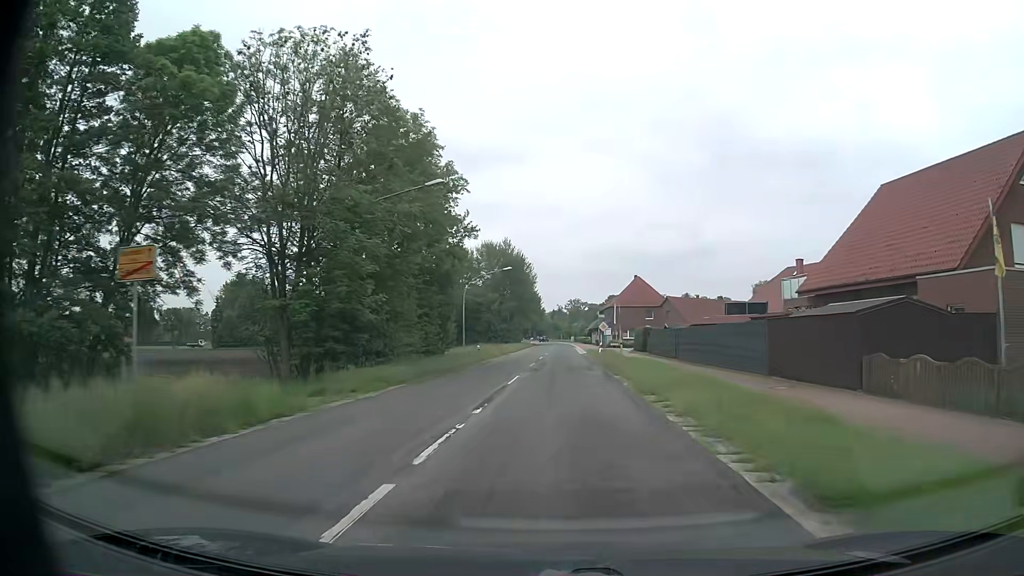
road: secondary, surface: asphalt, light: Day
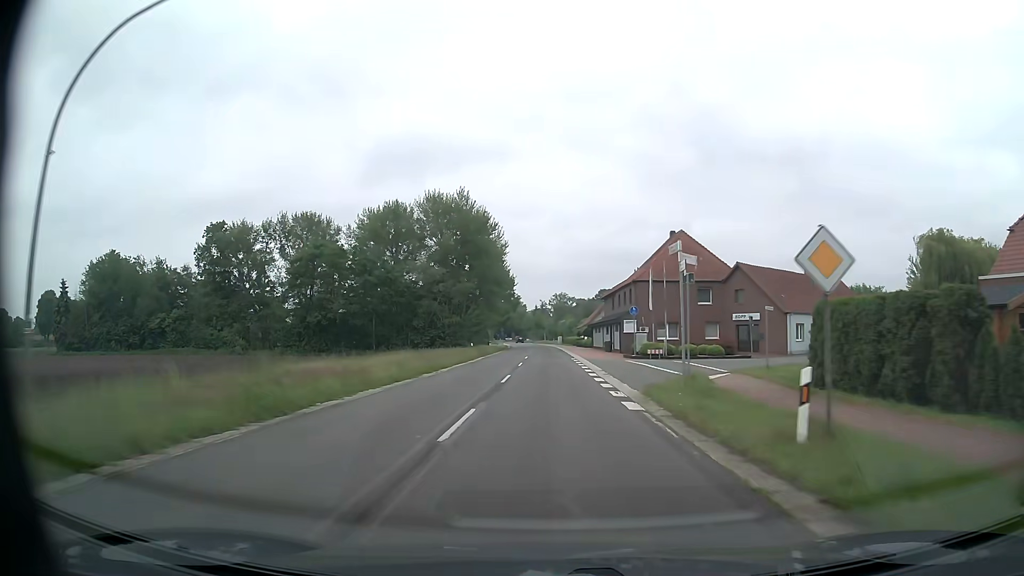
(+0.8, +47.2) m; +1°
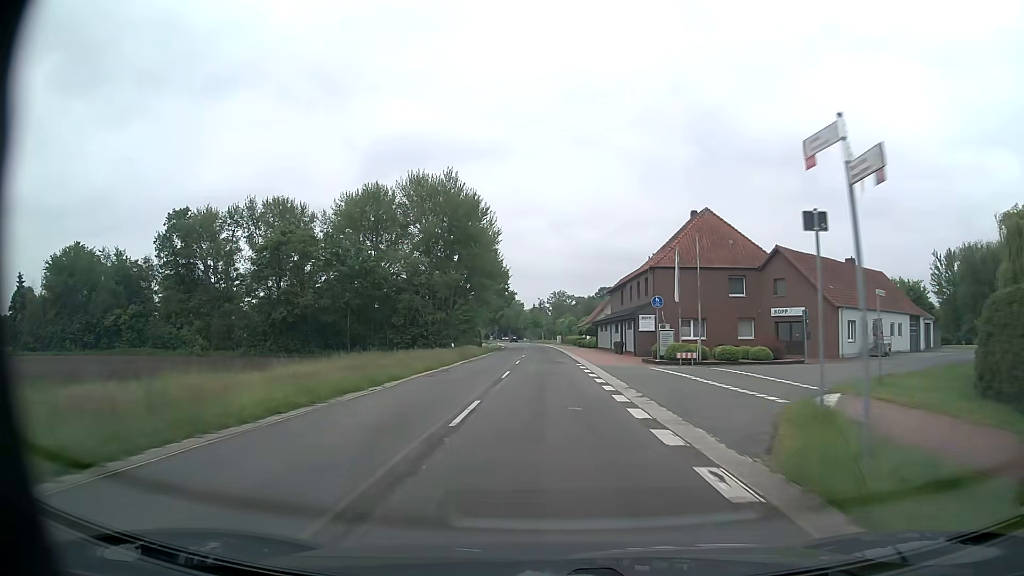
(0.0, +10.5) m; 0°
(0, +10) (0, +20) (0, +30) (0, +40) (0, +50) (0, +60) (-1, +70) (-1, +80) (-1, +90) (-2, +100) m
